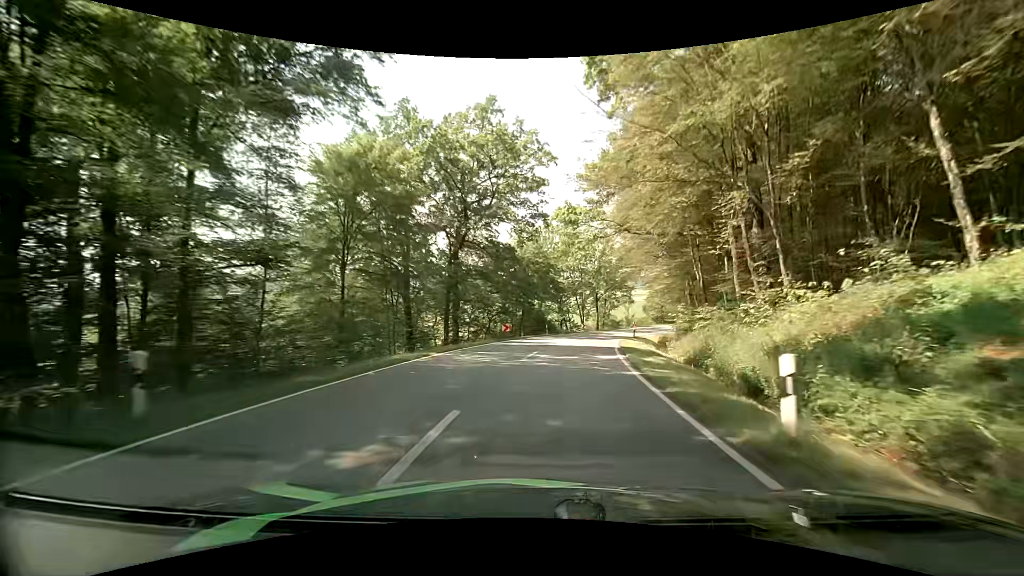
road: tertiary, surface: asphalt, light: Day
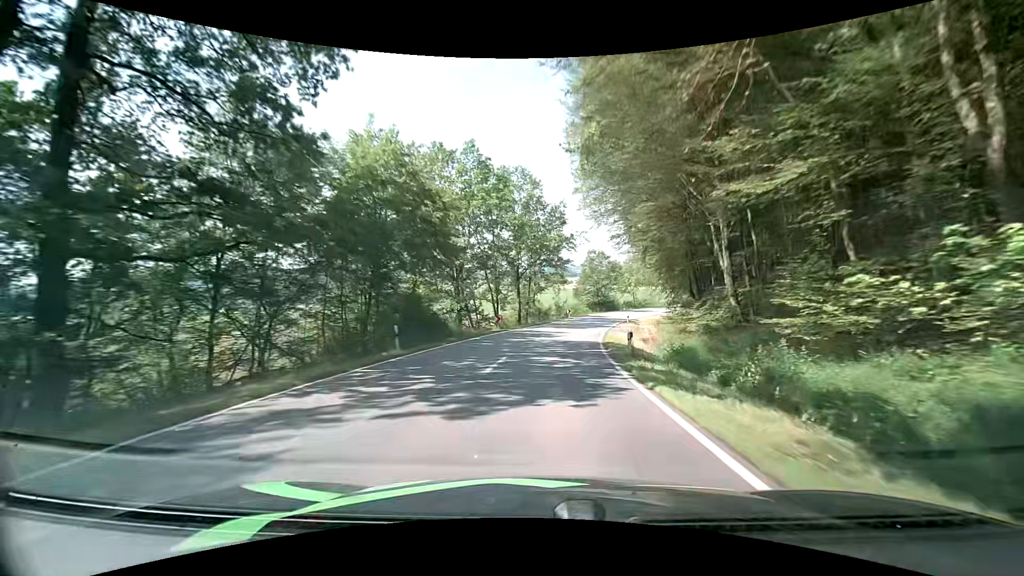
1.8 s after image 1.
(+2.7, +29.2) m; +9°
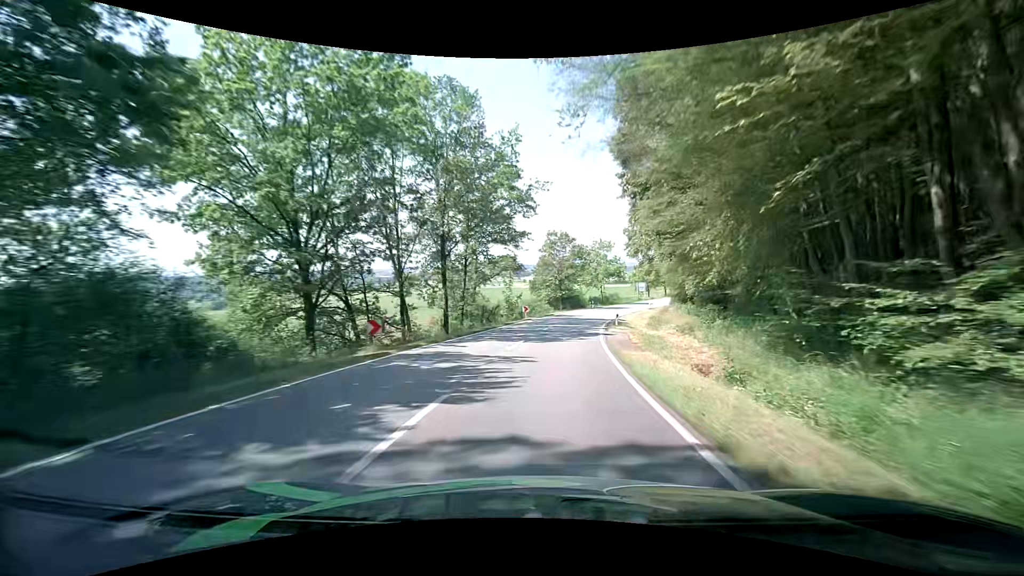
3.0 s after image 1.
(+0.7, +20.0) m; +6°
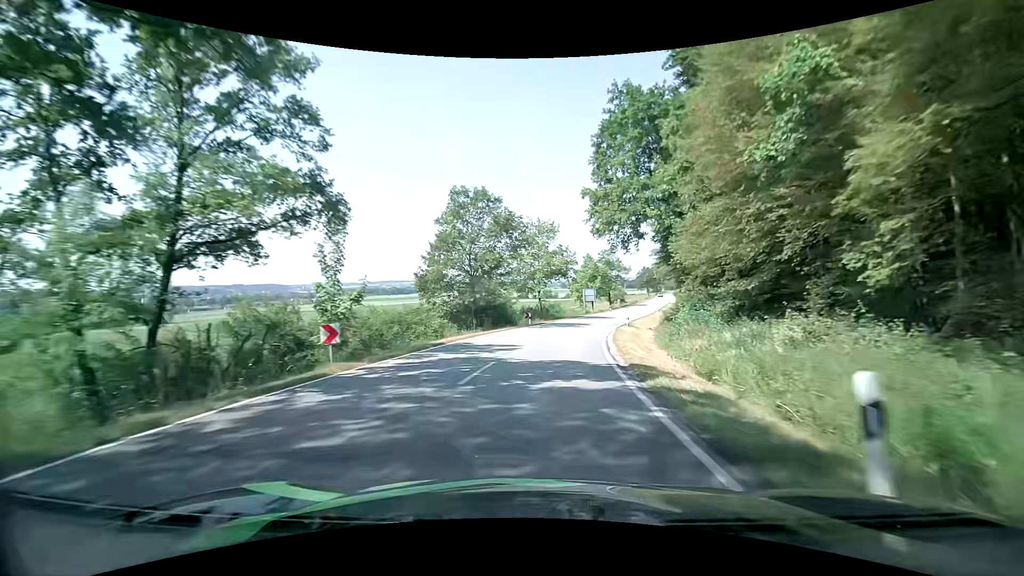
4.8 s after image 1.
(+2.5, +31.2) m; +9°
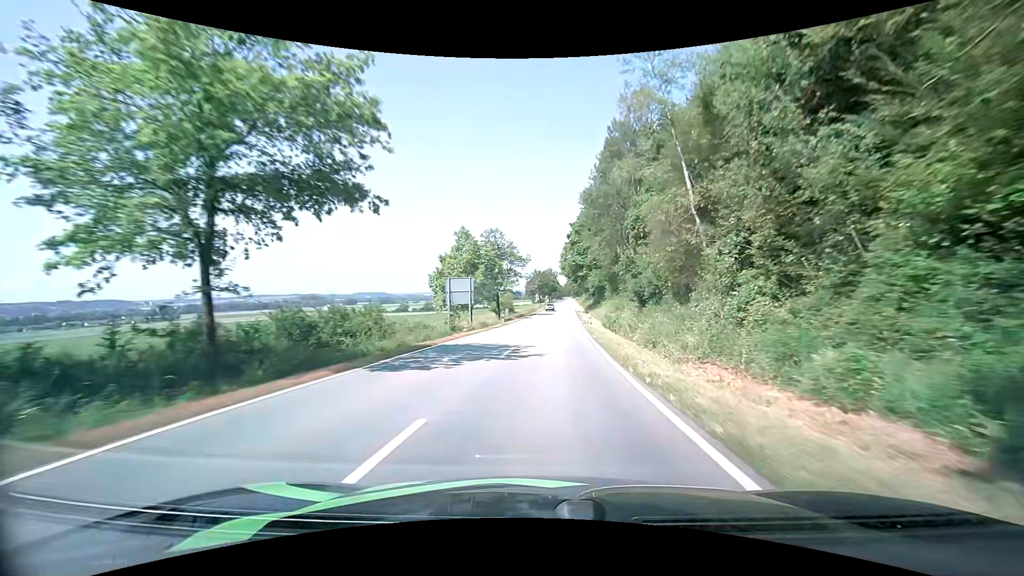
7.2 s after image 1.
(+5.2, +43.9) m; +13°
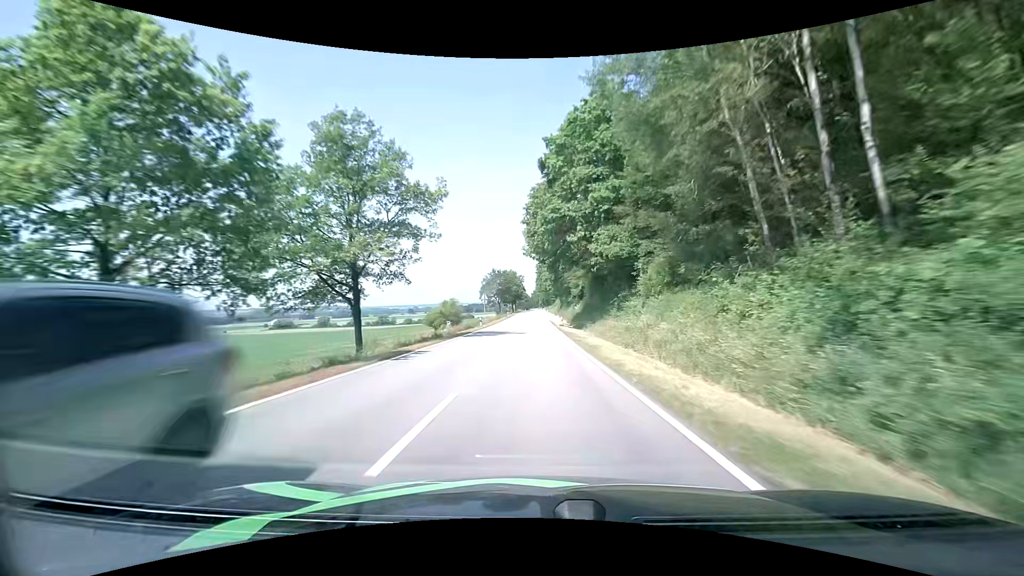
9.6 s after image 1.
(+2.9, +48.0) m; +5°
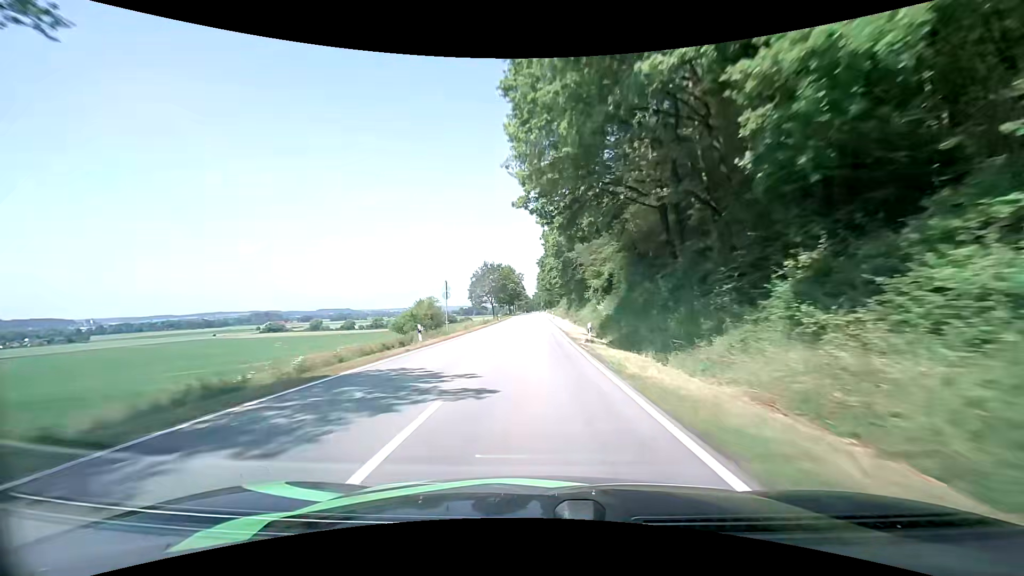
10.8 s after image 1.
(0.0, +25.7) m; 0°
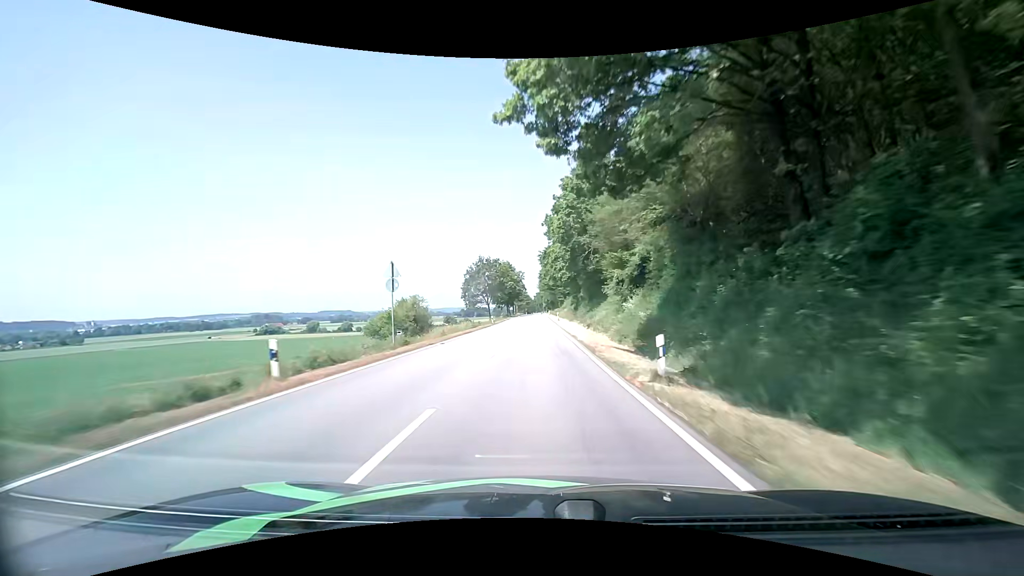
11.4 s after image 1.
(-0.1, +13.1) m; -1°
(0, +10) (0, +20) (0, +30) (0, +40) (0, +50) (0, +60) (0, +70) (0, +80) (0, +90) (0, +100) m
